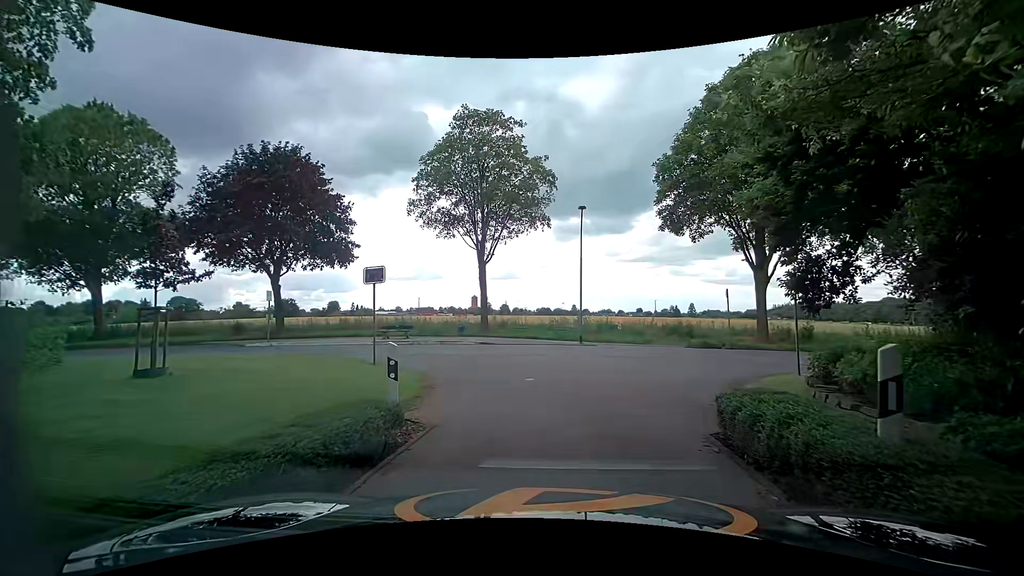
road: tertiary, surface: asphalt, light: Day
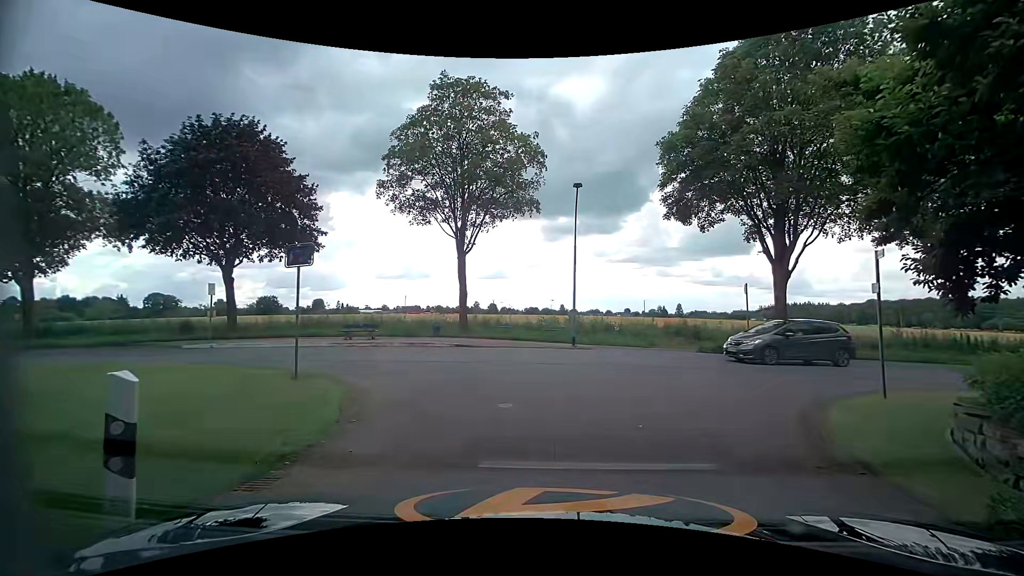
(0.0, +4.0) m; +3°
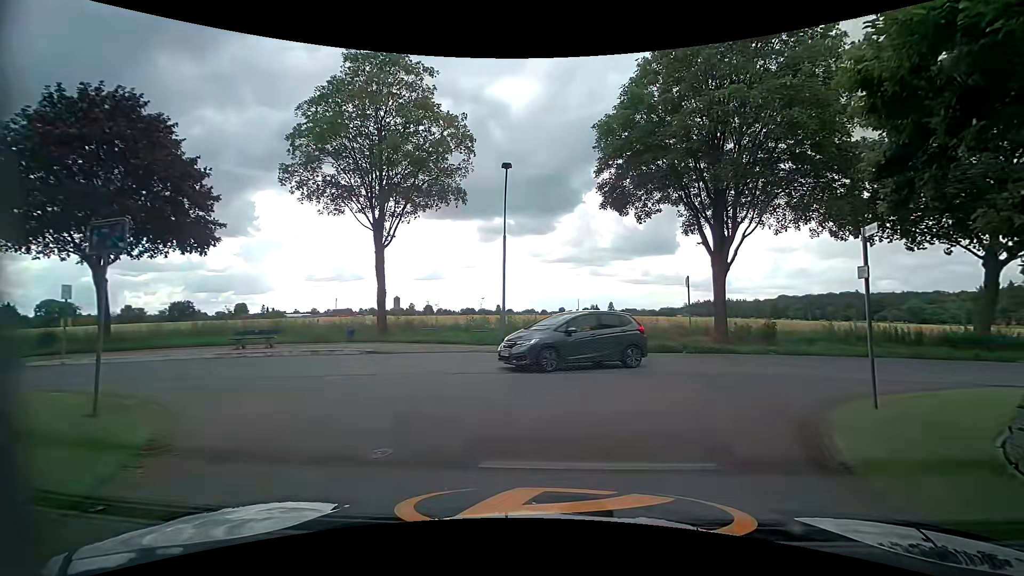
(+0.2, +2.7) m; +6°
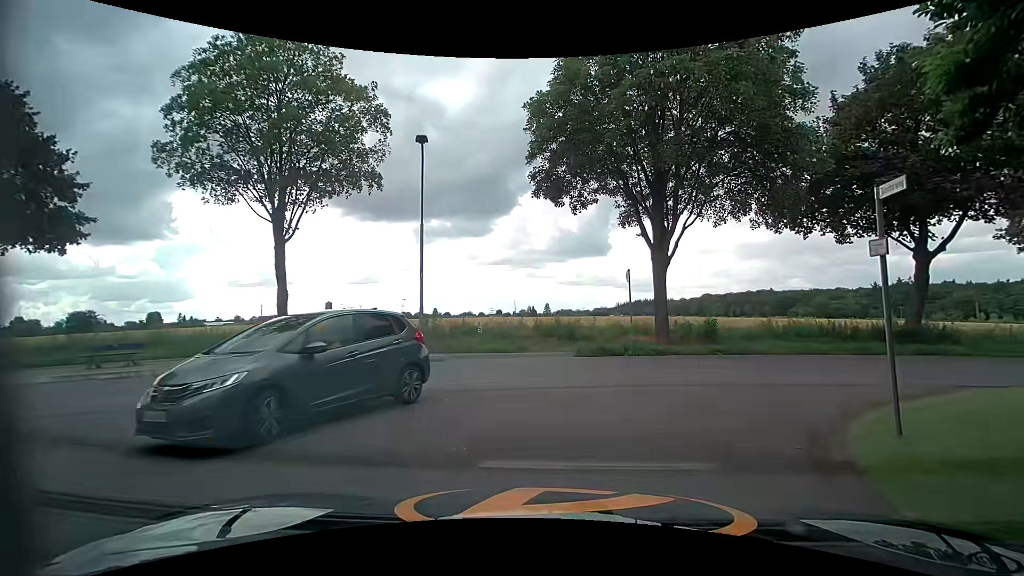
(+0.3, +2.7) m; +6°
